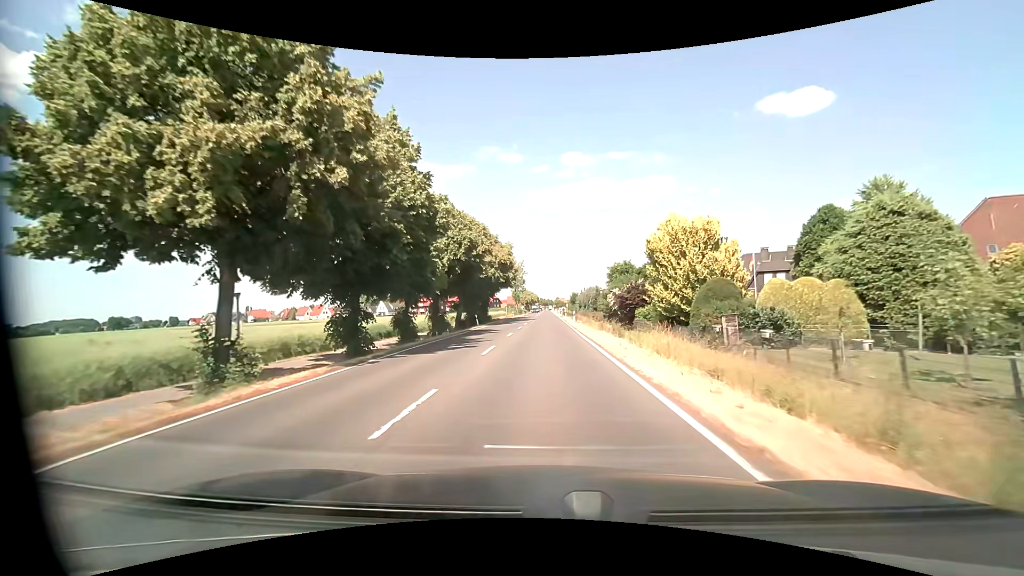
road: primary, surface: asphalt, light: Day
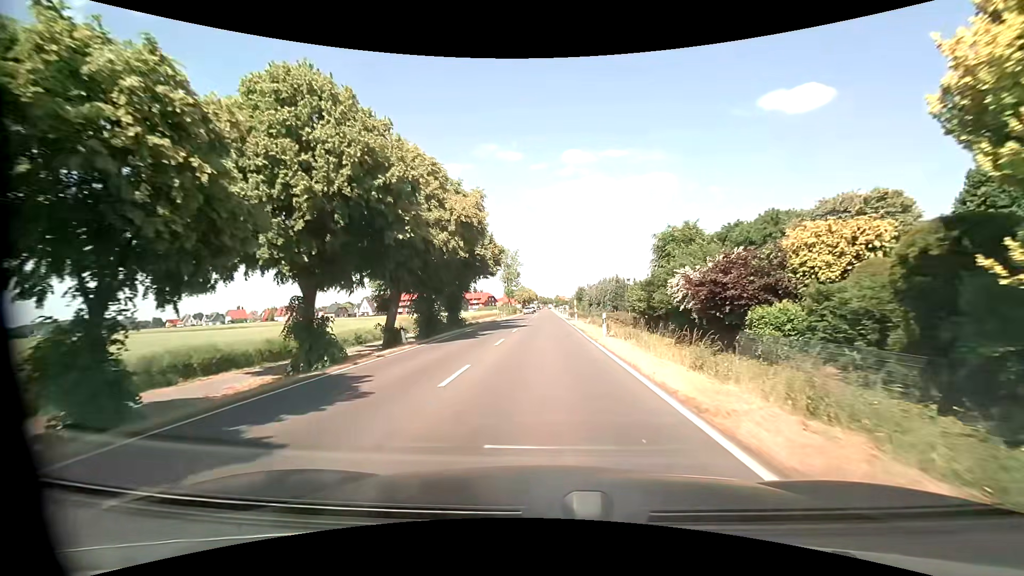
(+0.1, +24.1) m; 0°
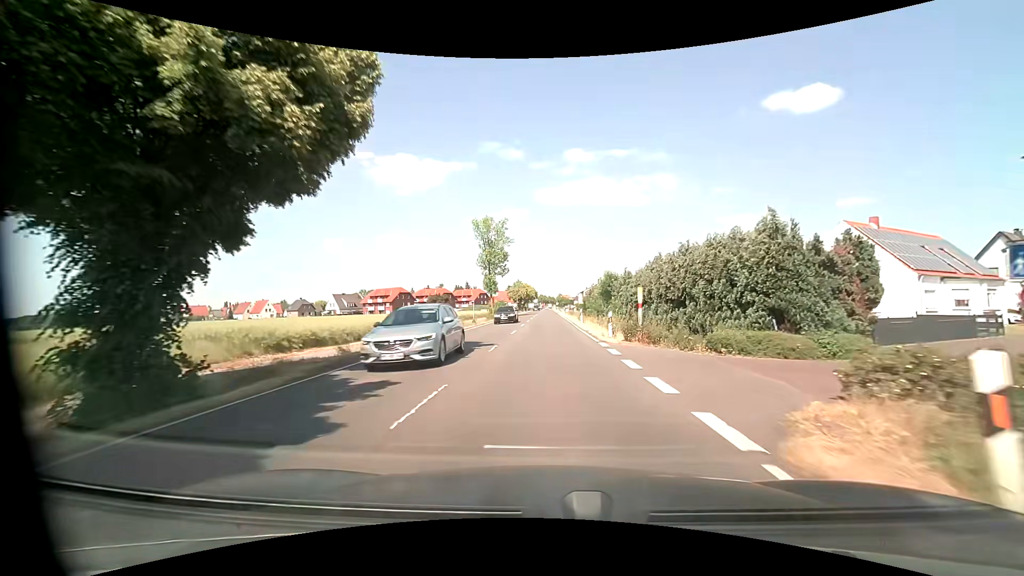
(0.0, +39.5) m; 0°
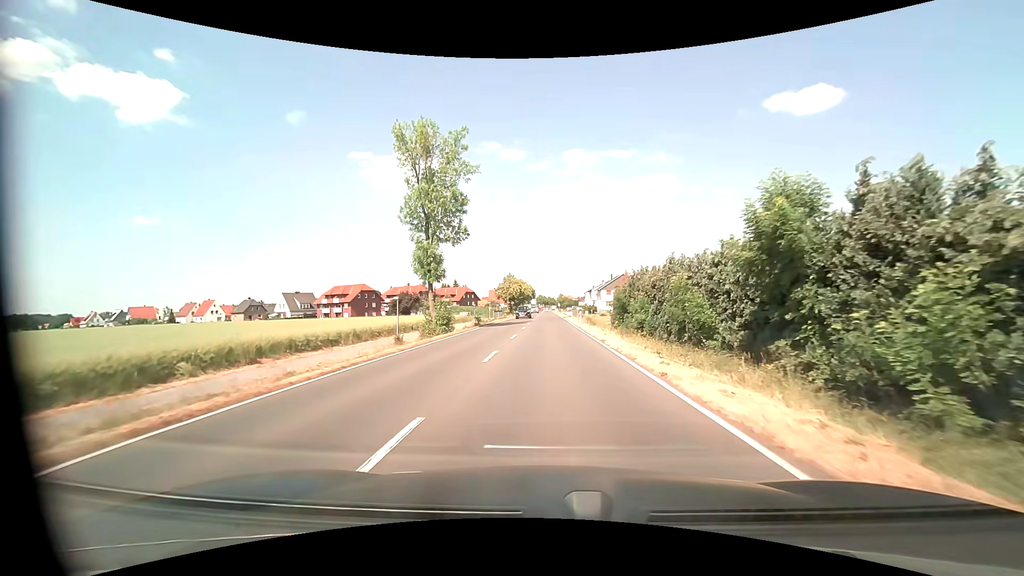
(-0.4, +39.0) m; 0°
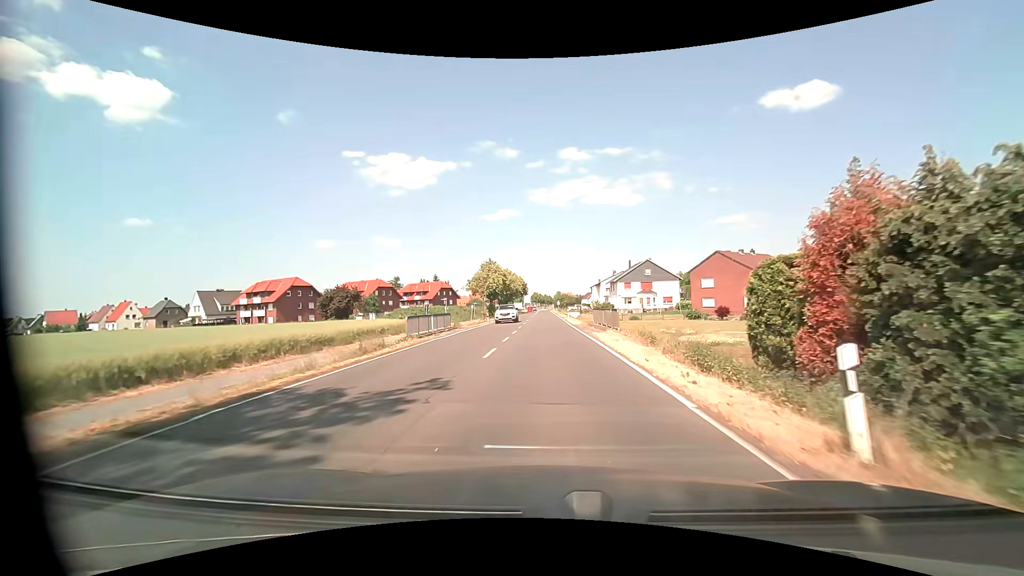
(+0.2, +38.8) m; +1°
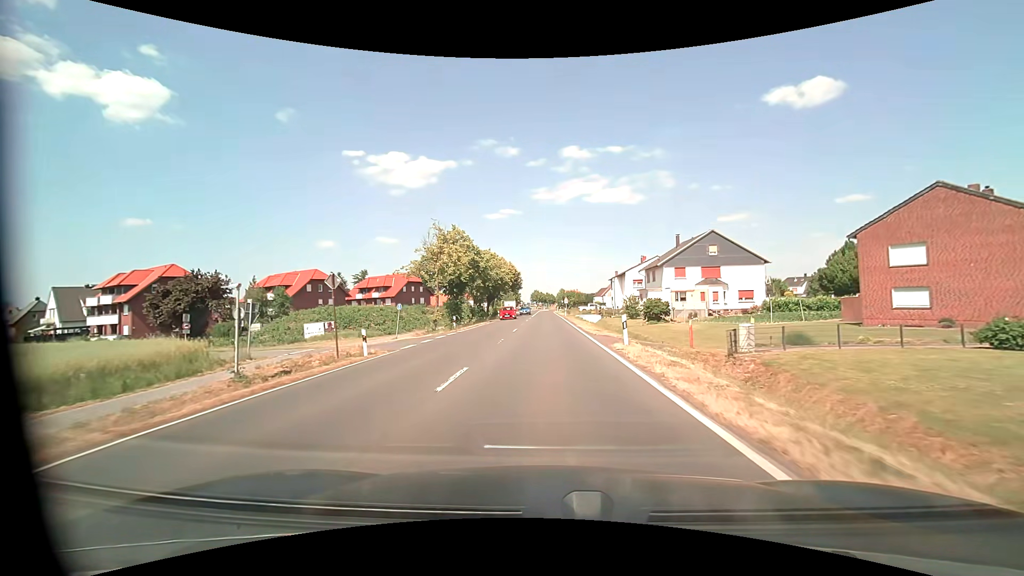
(-0.1, +38.7) m; 0°
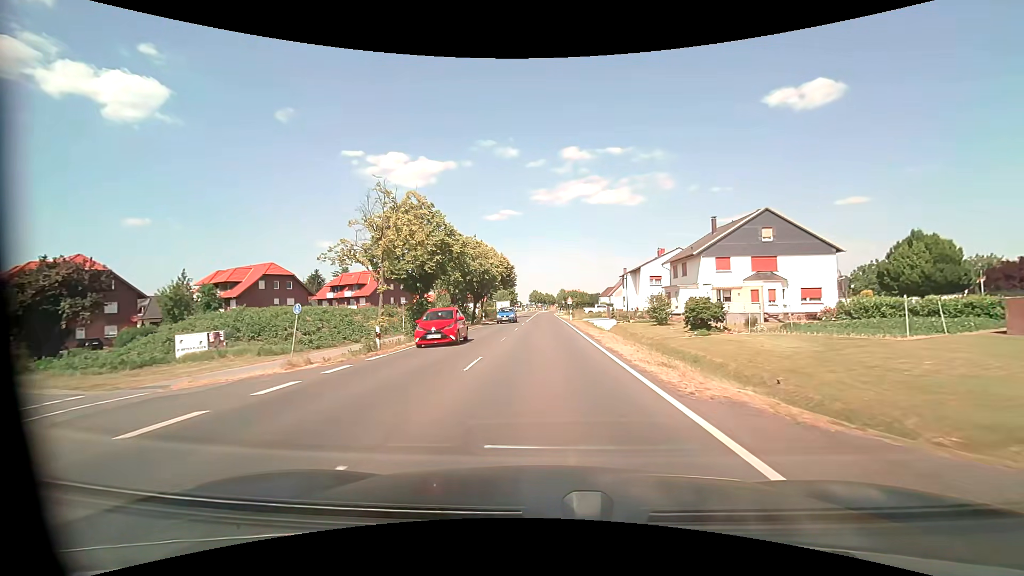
(0.0, +15.5) m; 0°
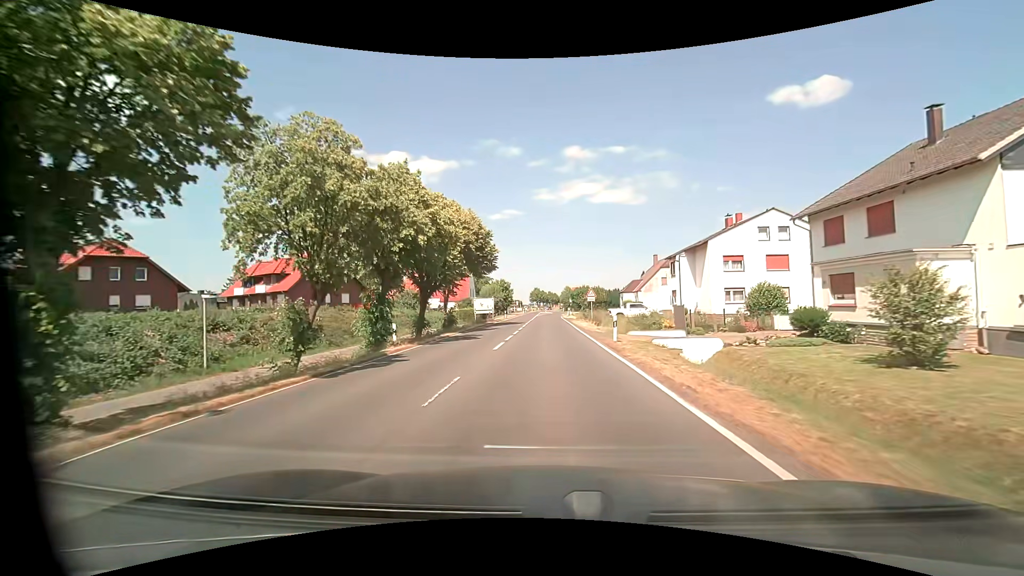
(0.0, +31.1) m; 0°
(0, +10) (0, +20) (0, +30) (0, +40) (0, +50) (+1, +60) (+1, +70) (+1, +80) (+1, +90) (+2, +100) m
